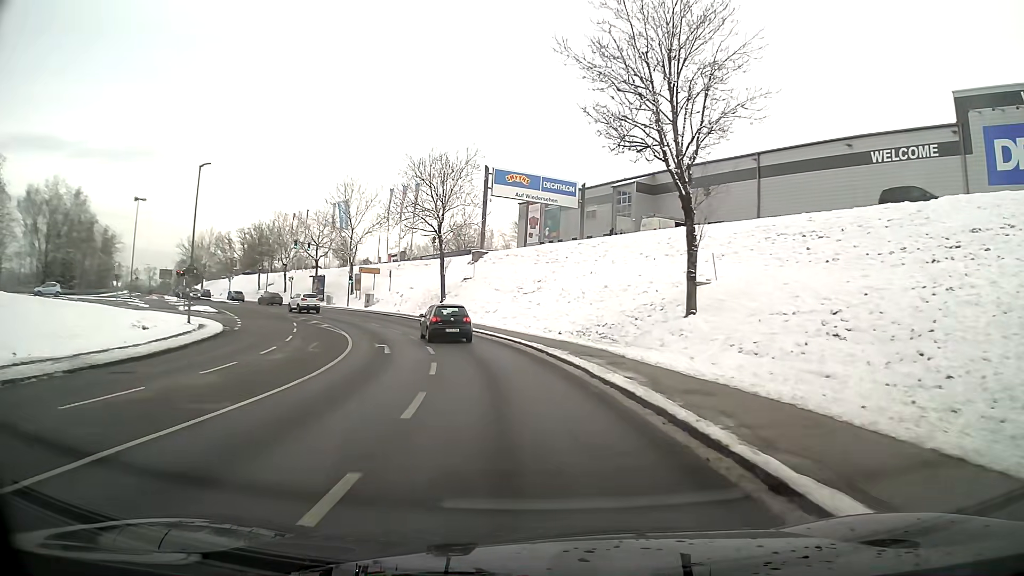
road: tertiary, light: Day
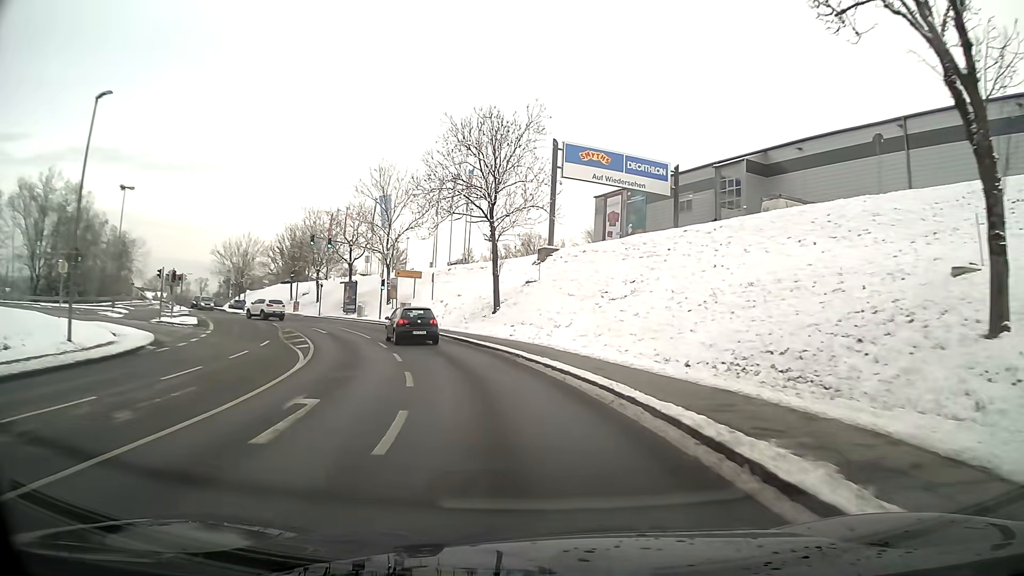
(-0.9, +14.4) m; -7°
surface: asphalt
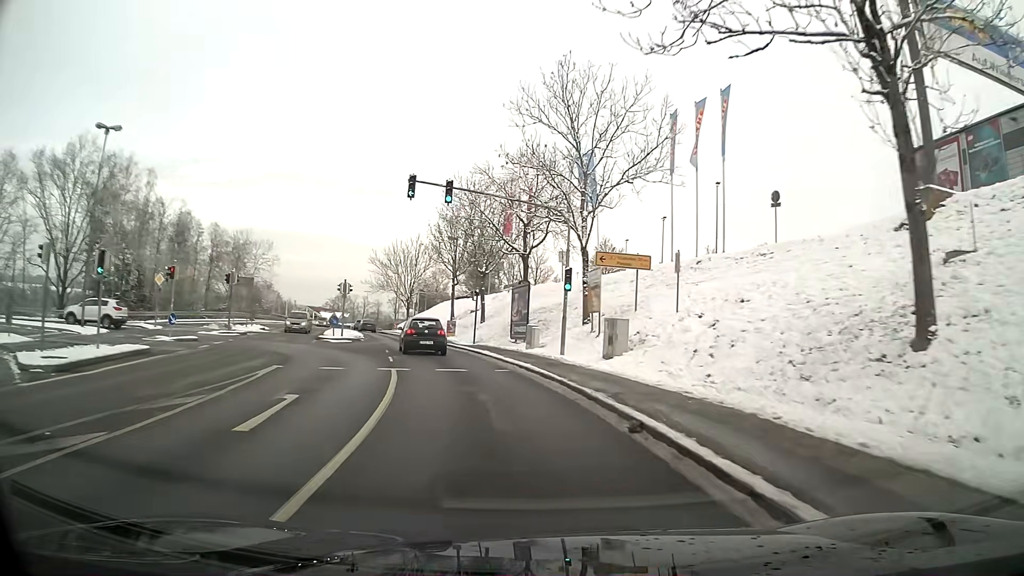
(-4.7, +28.0) m; -19°
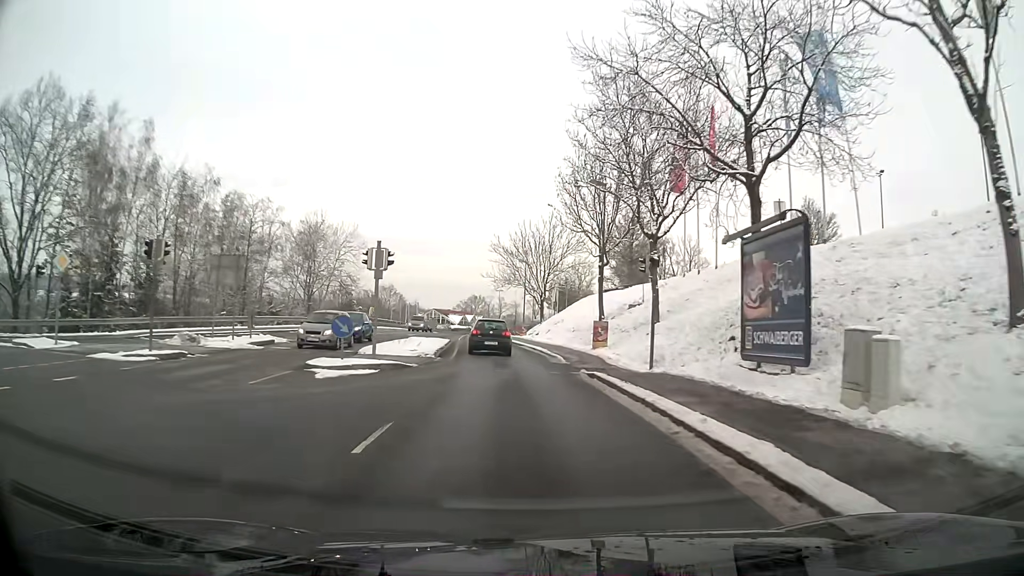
(-2.3, +21.3) m; -11°
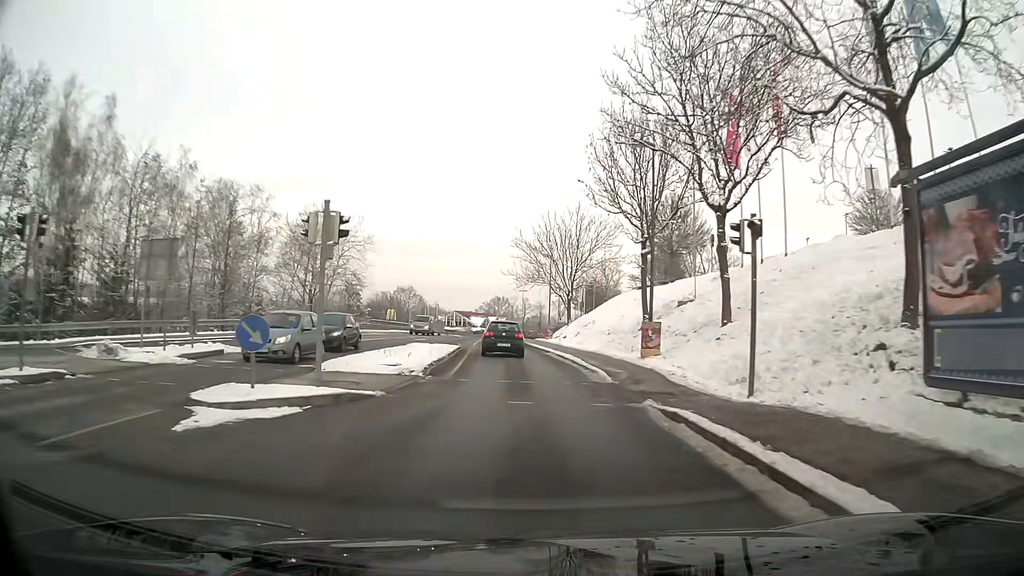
(-0.1, +7.3) m; -2°
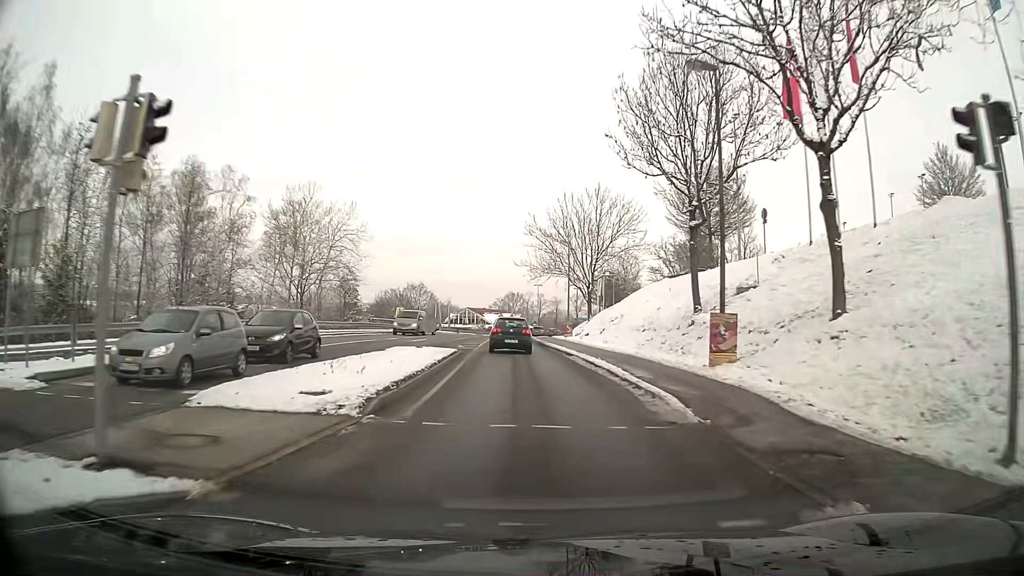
(-0.1, +7.3) m; -1°
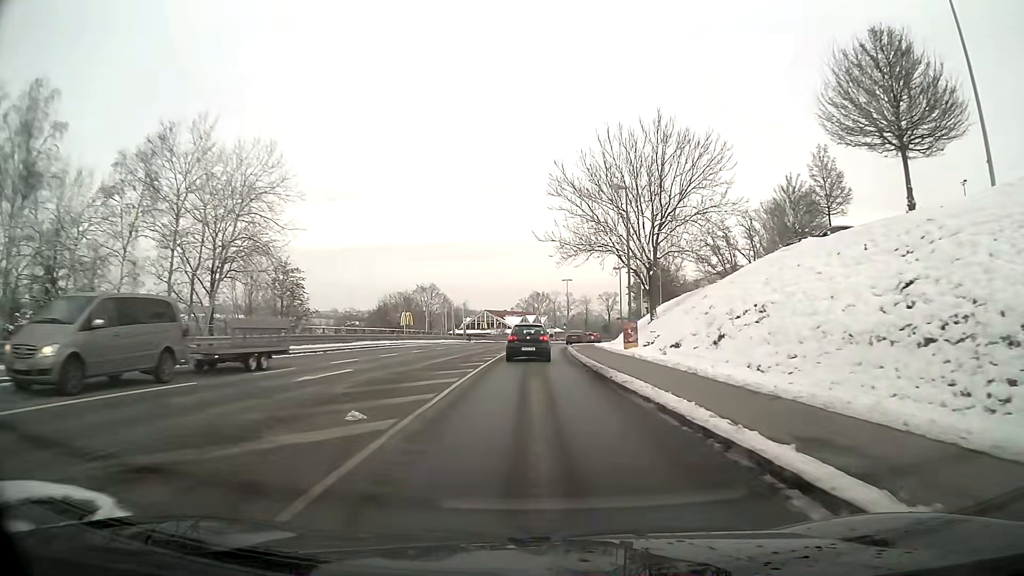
(-0.4, +22.3) m; -2°
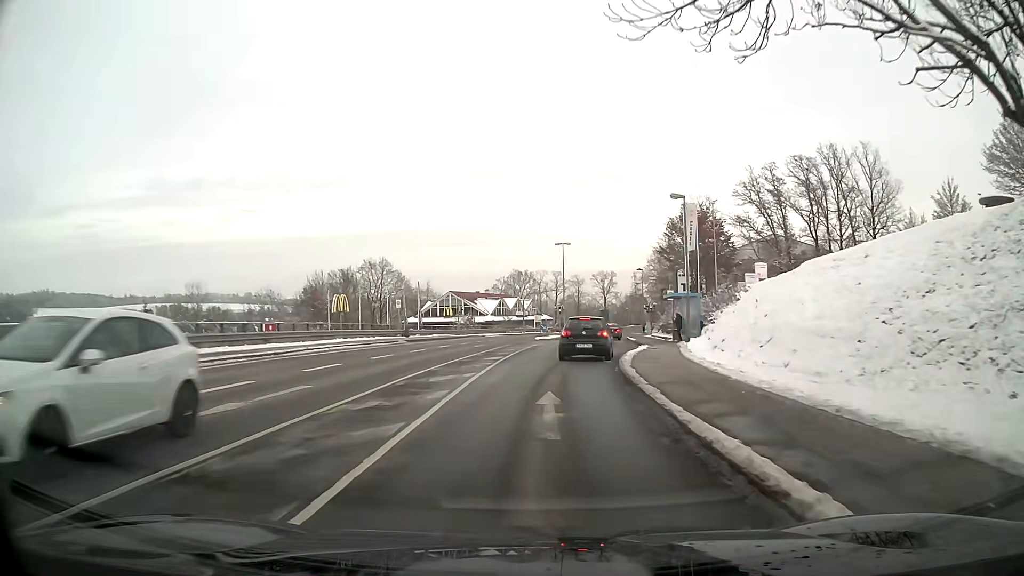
(+0.2, +36.0) m; +2°
